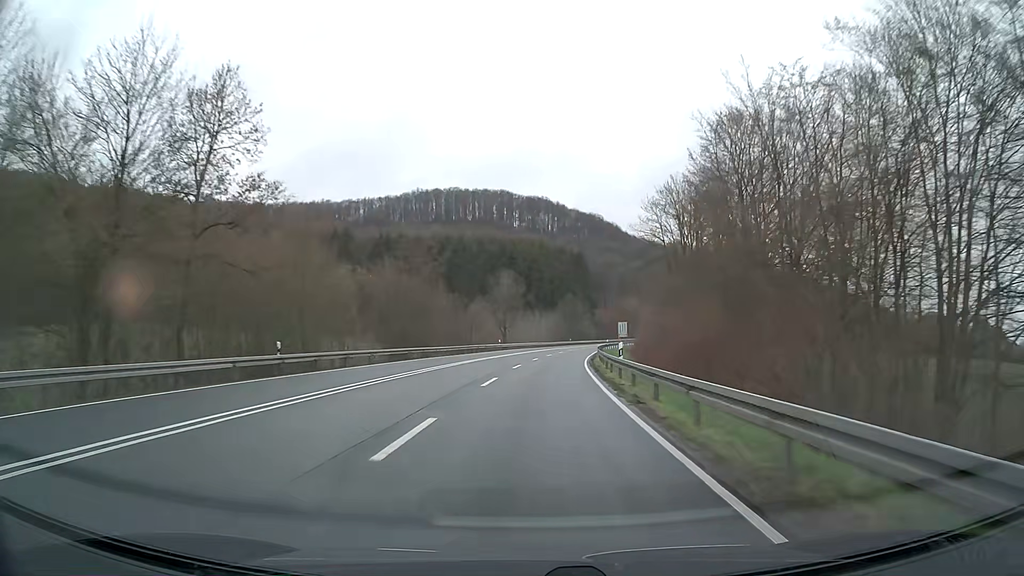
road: primary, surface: asphalt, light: Day
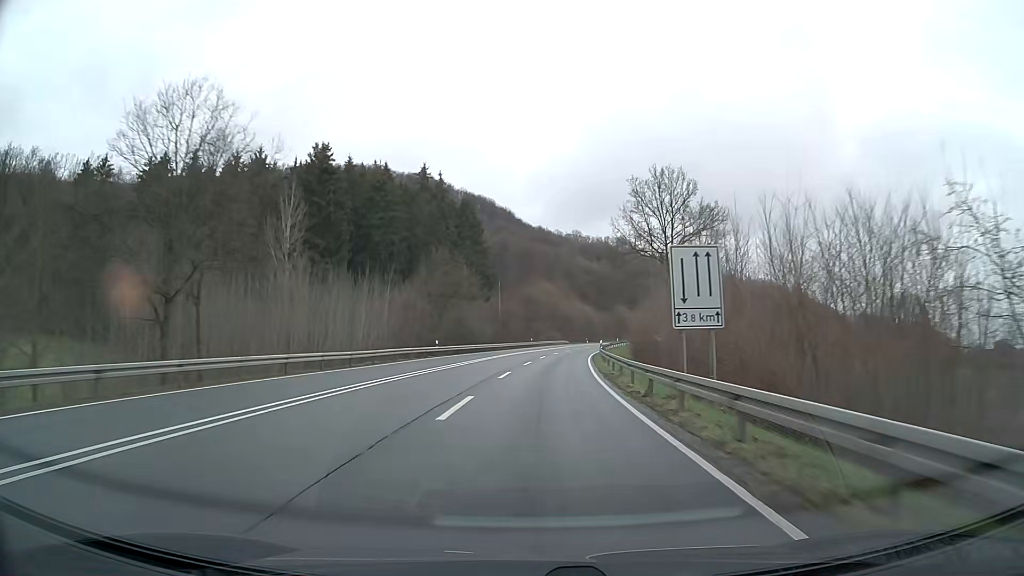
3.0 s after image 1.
(+6.3, +78.6) m; +10°
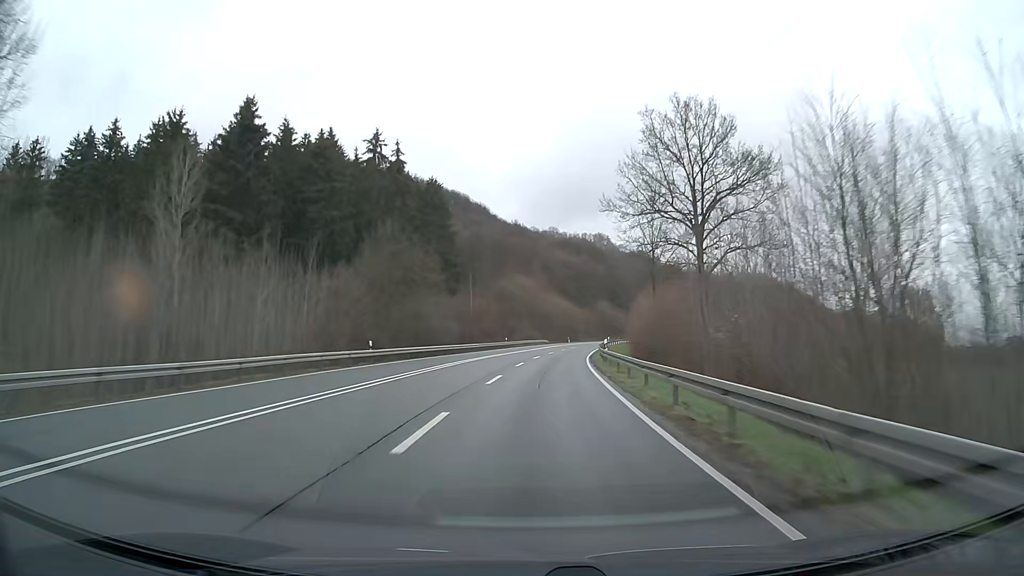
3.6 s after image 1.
(+0.3, +15.8) m; +2°
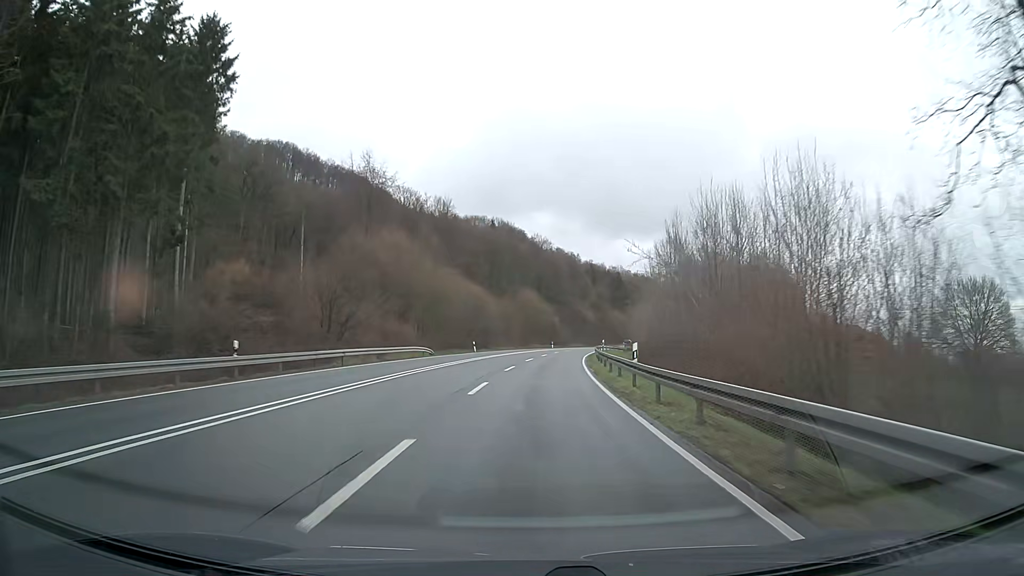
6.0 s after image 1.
(+4.2, +63.0) m; +8°
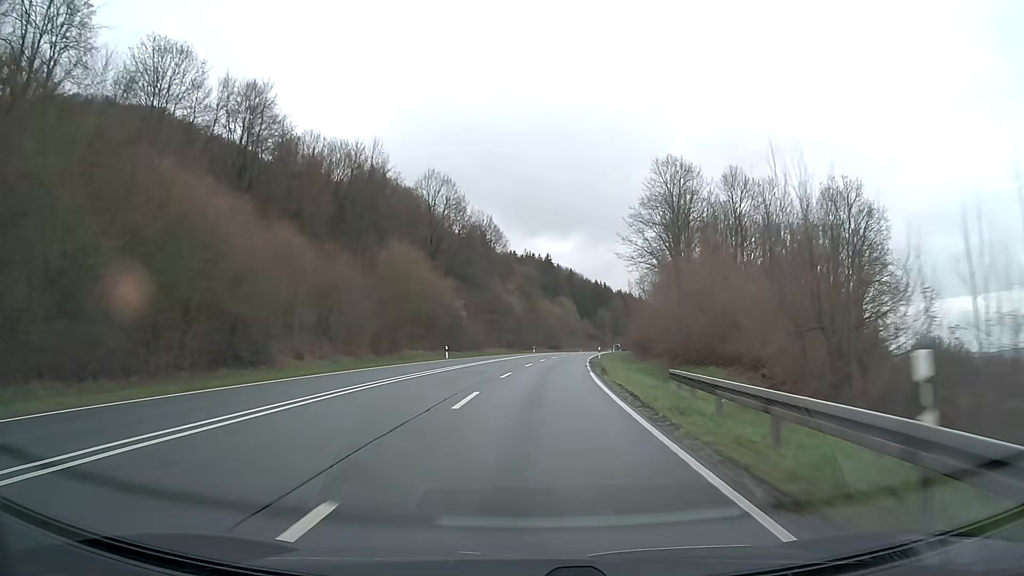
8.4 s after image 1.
(+4.0, +63.0) m; +7°
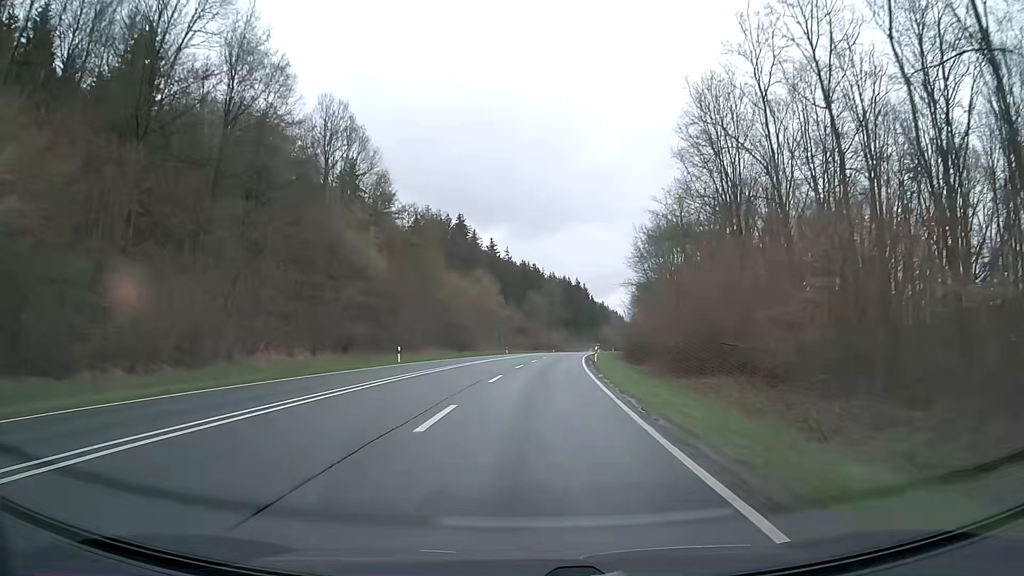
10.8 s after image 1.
(+3.9, +63.2) m; +6°
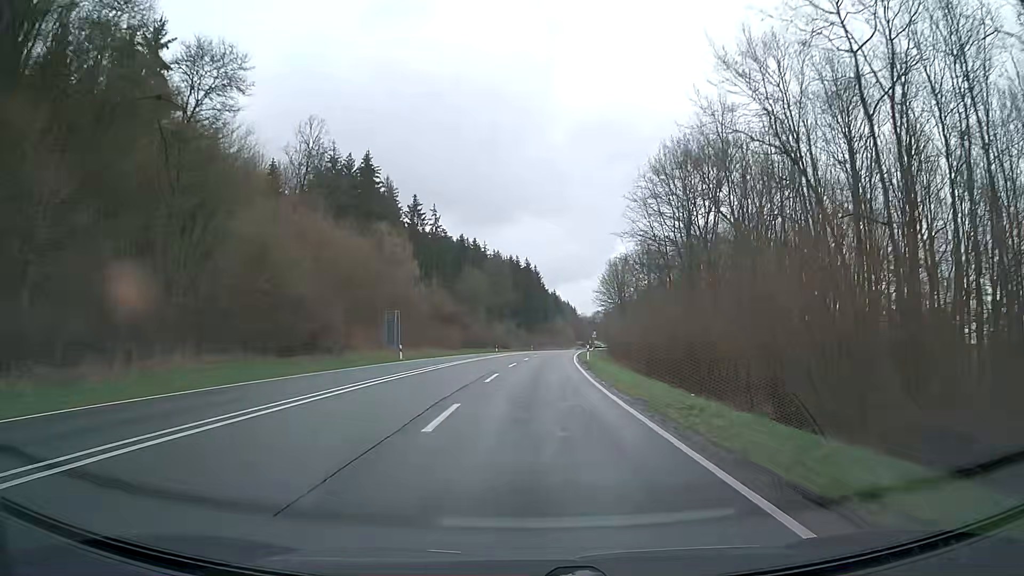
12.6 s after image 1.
(+1.9, +47.6) m; +5°
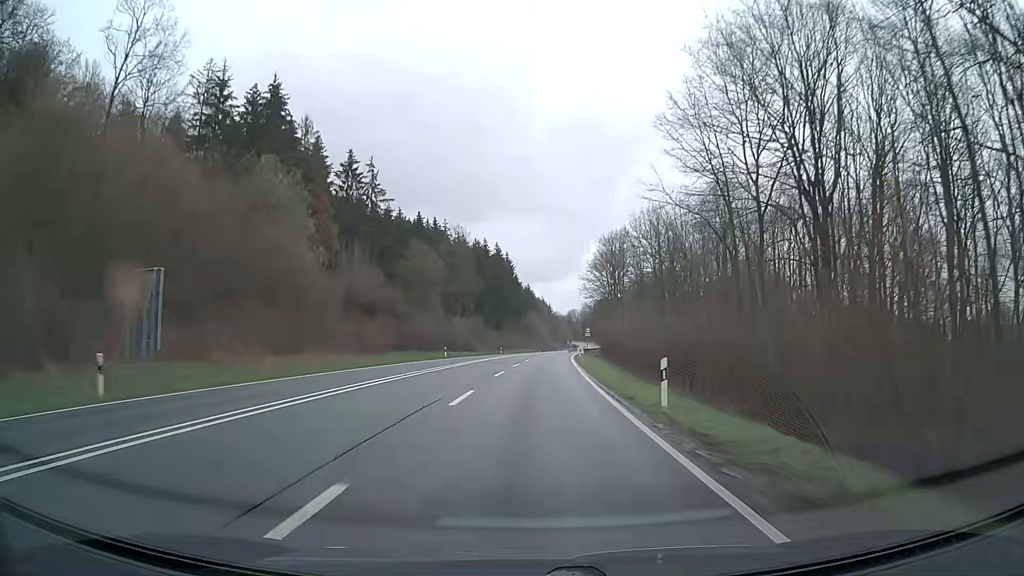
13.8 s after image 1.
(+0.7, +31.8) m; +2°
(0, +10) (0, +20) (0, +30) (+1, +40) (+1, +50) (+2, +60) (+3, +70) (+3, +80) (+4, +90) (+5, +100) m
